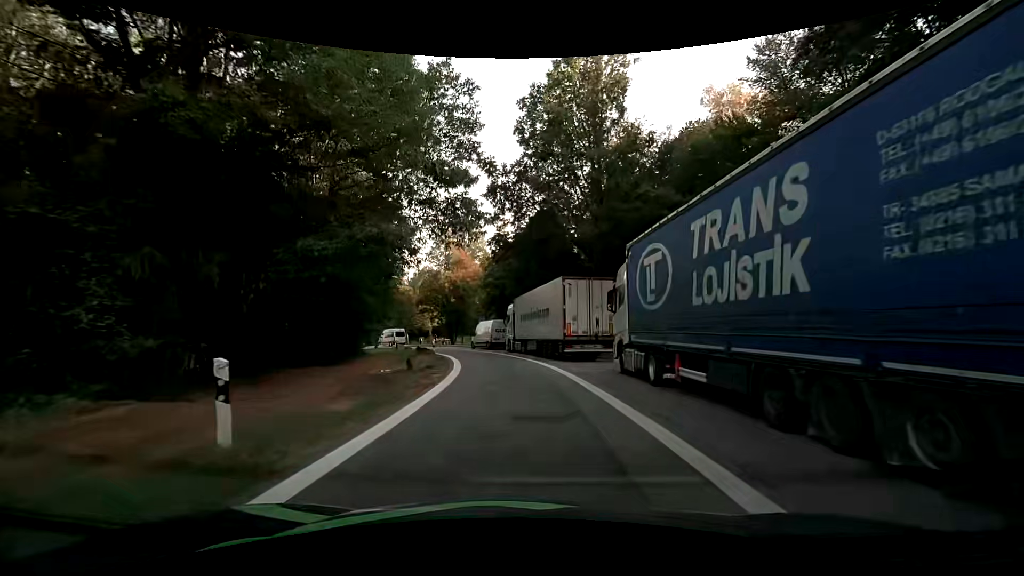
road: service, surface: asphalt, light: Day
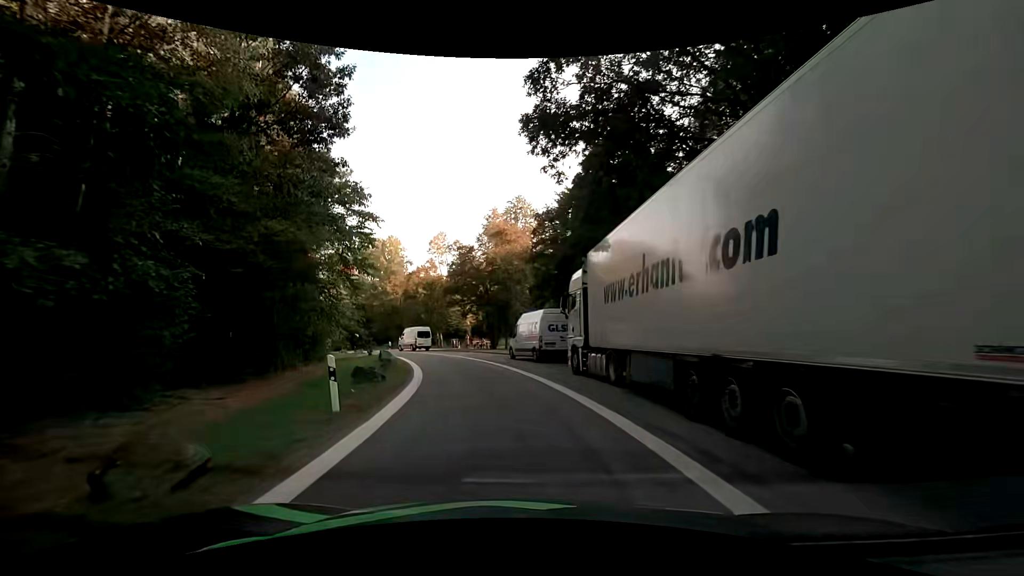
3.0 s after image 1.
(-0.4, +20.2) m; -5°
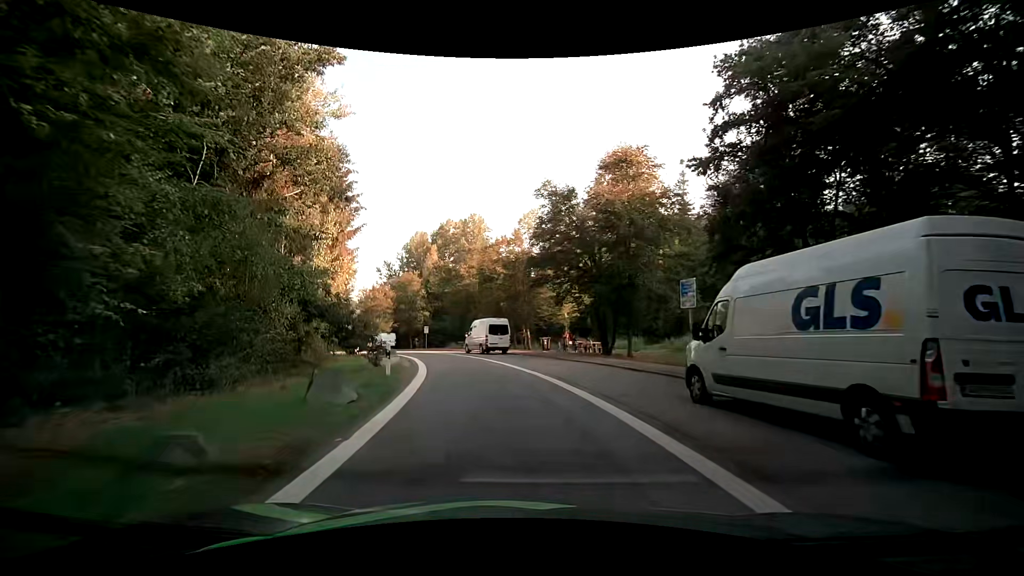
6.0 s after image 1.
(-2.5, +19.1) m; -15°
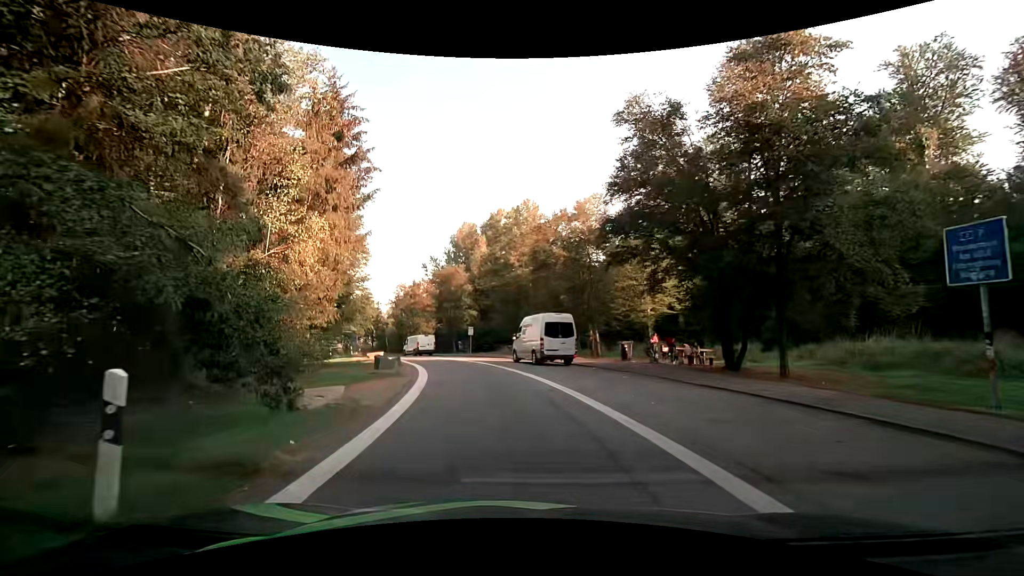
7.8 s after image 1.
(-0.5, +11.1) m; -5°
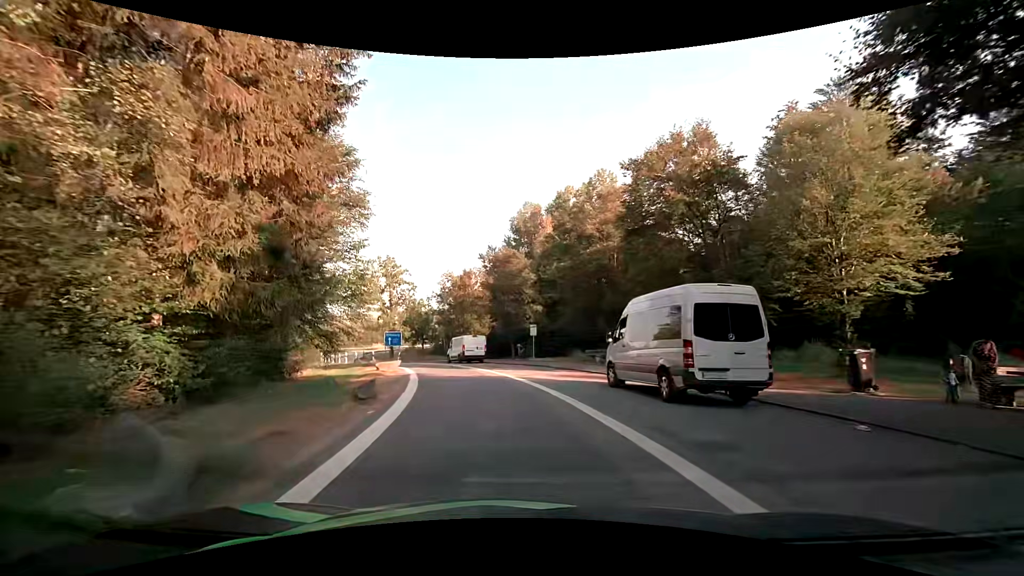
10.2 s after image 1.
(-1.0, +13.9) m; -8°
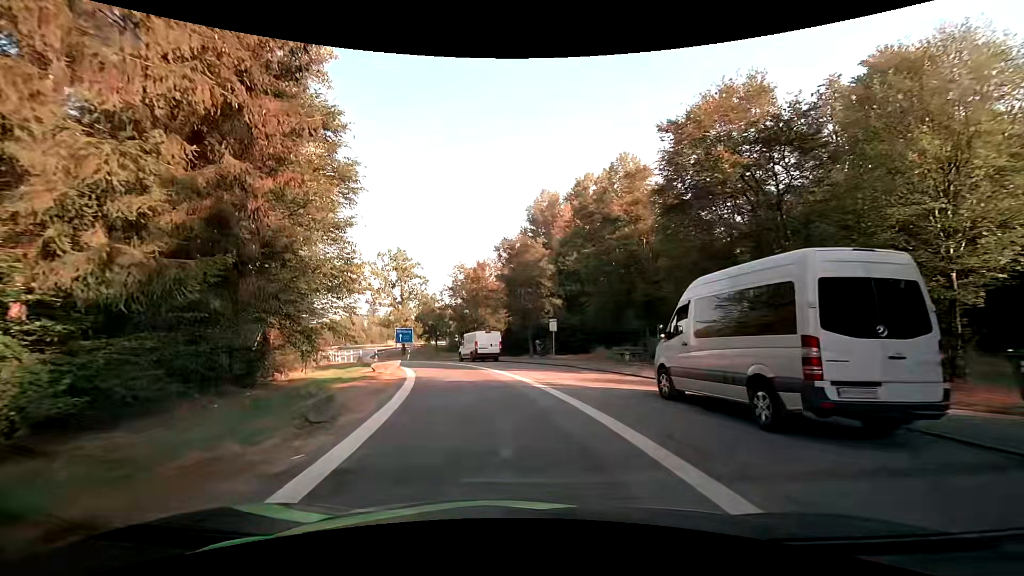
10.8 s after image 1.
(-0.1, +3.8) m; -2°
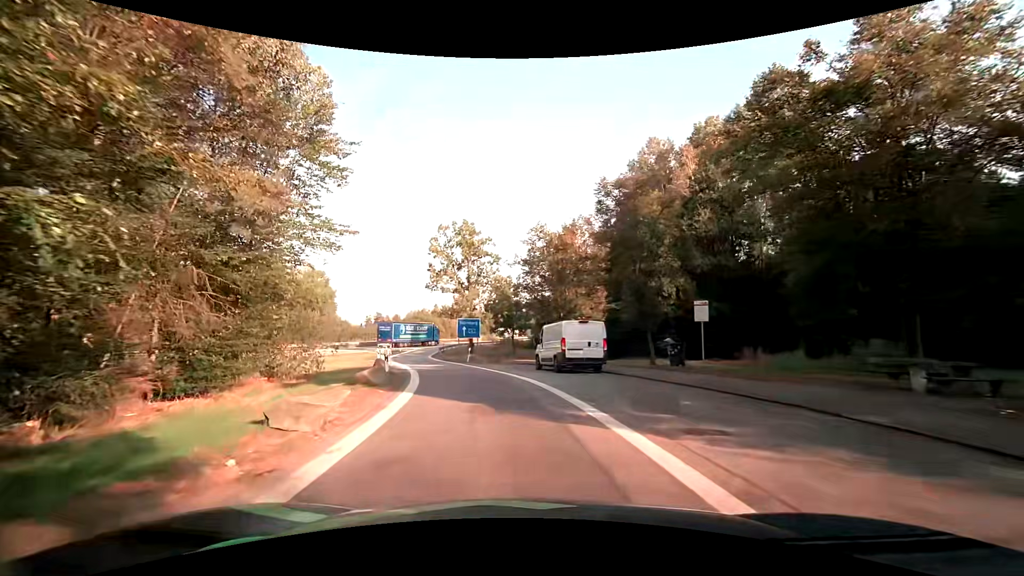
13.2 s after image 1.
(-1.3, +15.1) m; -11°
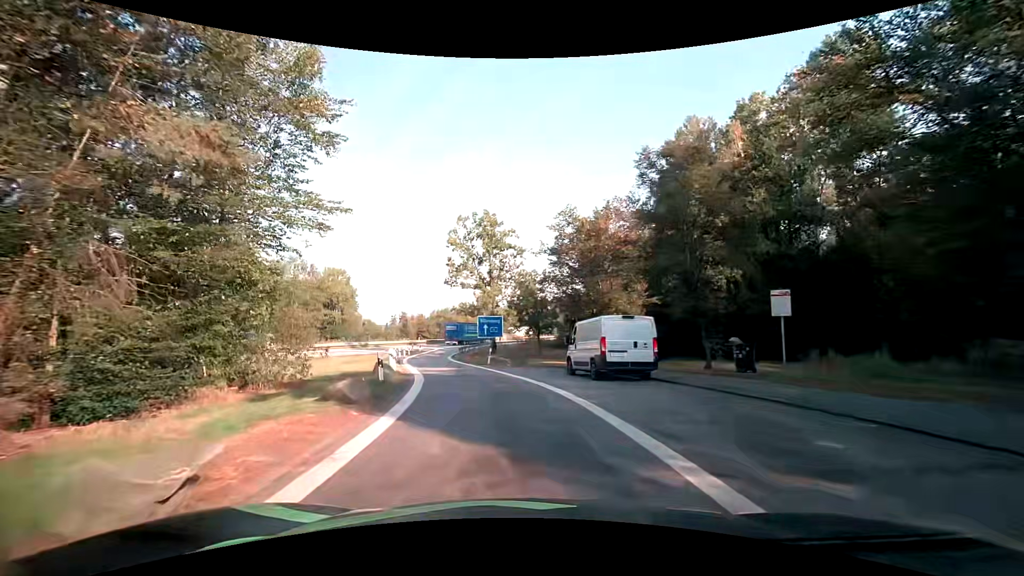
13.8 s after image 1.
(0.0, +4.0) m; -2°
(-1, +10) (-2, +20) (-5, +30) (-7, +39) (-10, +49) (-11, +59) (-11, +69) (-10, +79) (-8, +89) (-5, +98) m
